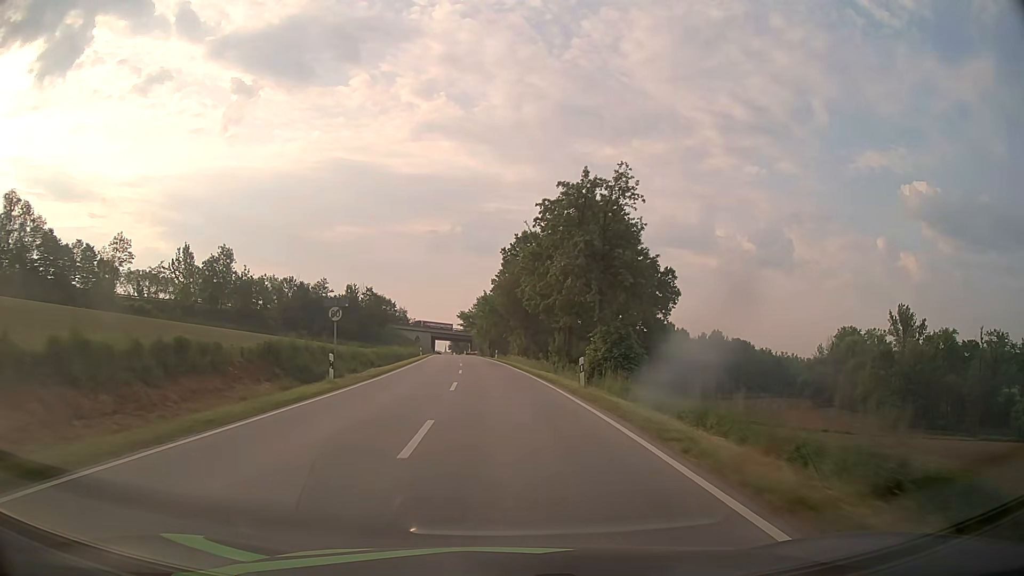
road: secondary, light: Day
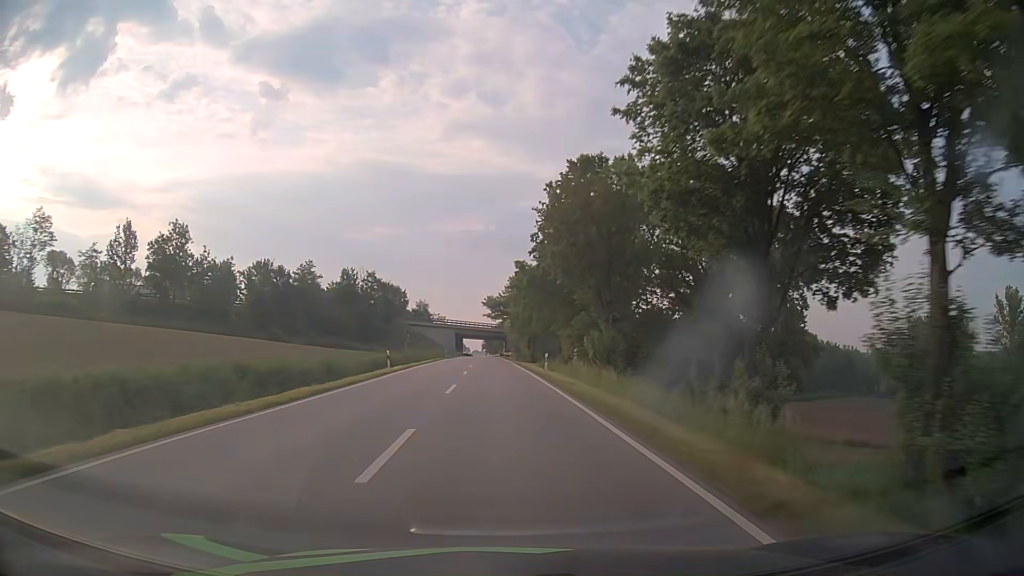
(-1.2, +37.5) m; -3°
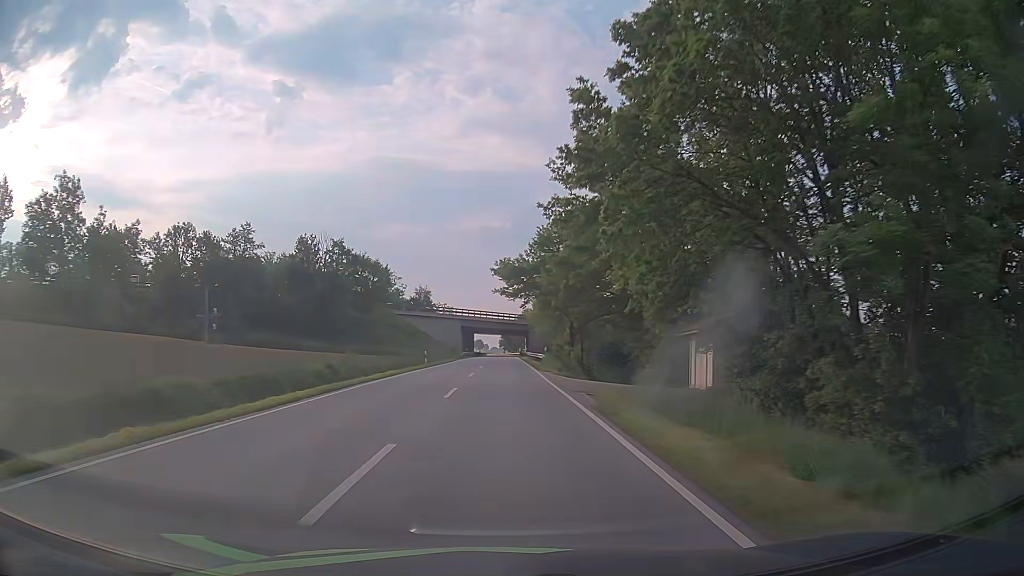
(-0.7, +37.7) m; -2°
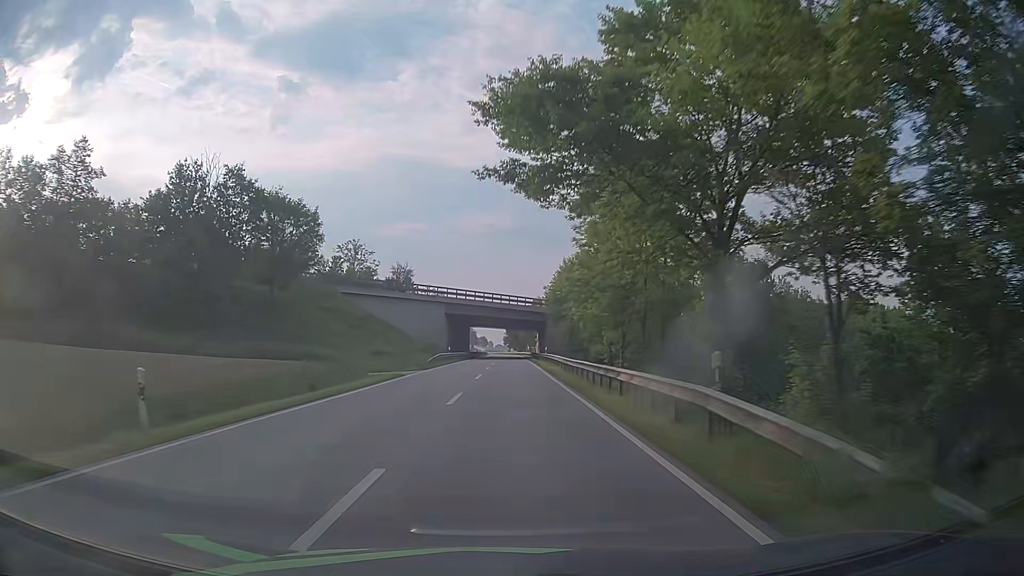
(-0.1, +37.8) m; 0°
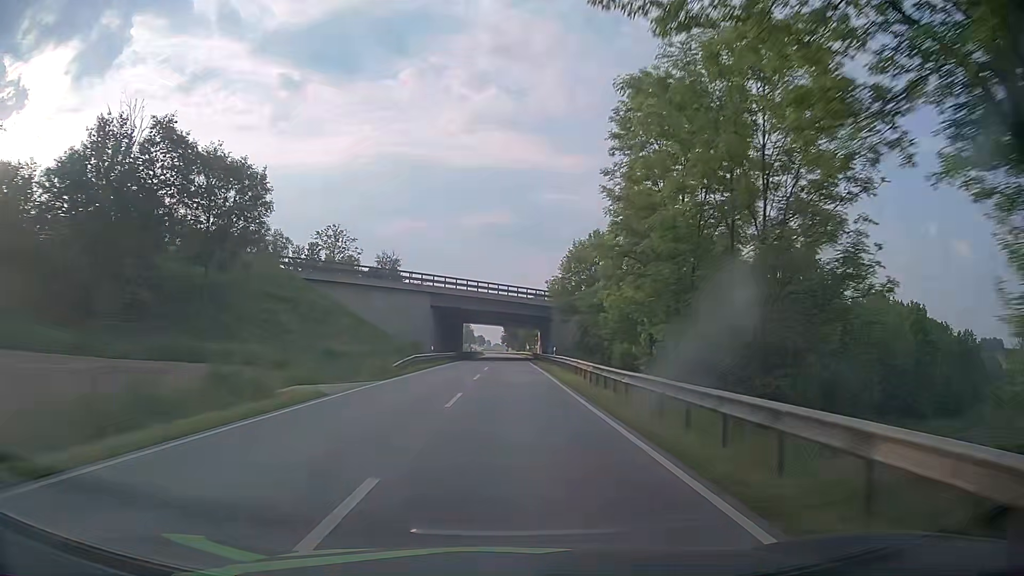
(0.0, +12.6) m; 0°
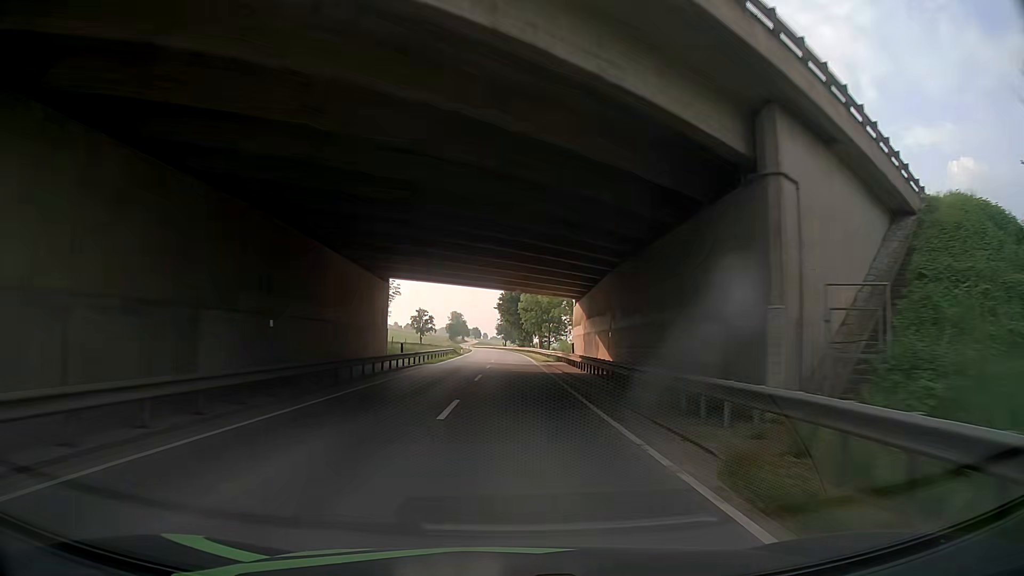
(+0.4, +63.1) m; 0°
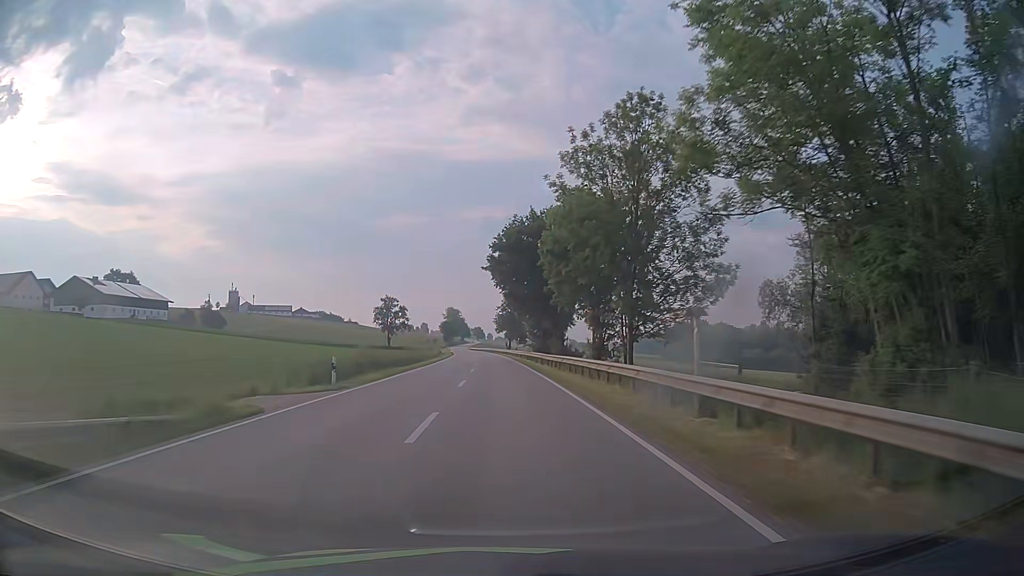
(+1.0, +62.9) m; 0°
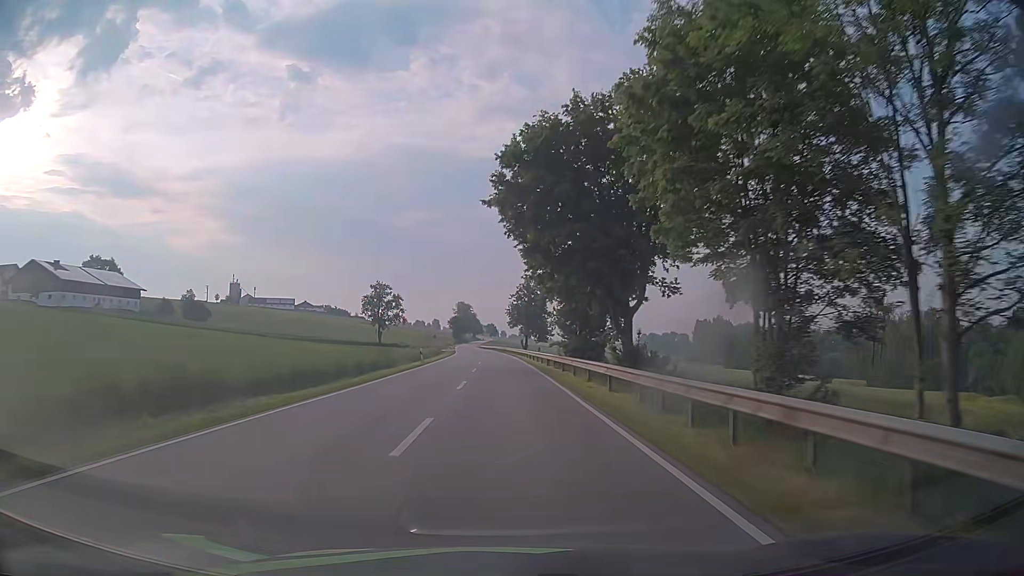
(-0.2, +25.1) m; -1°
(0, +10) (0, +20) (0, +30) (-1, +40) (-1, +50) (-1, +60) (-1, +70) (-2, +80) (-2, +90) (-3, +100) m
